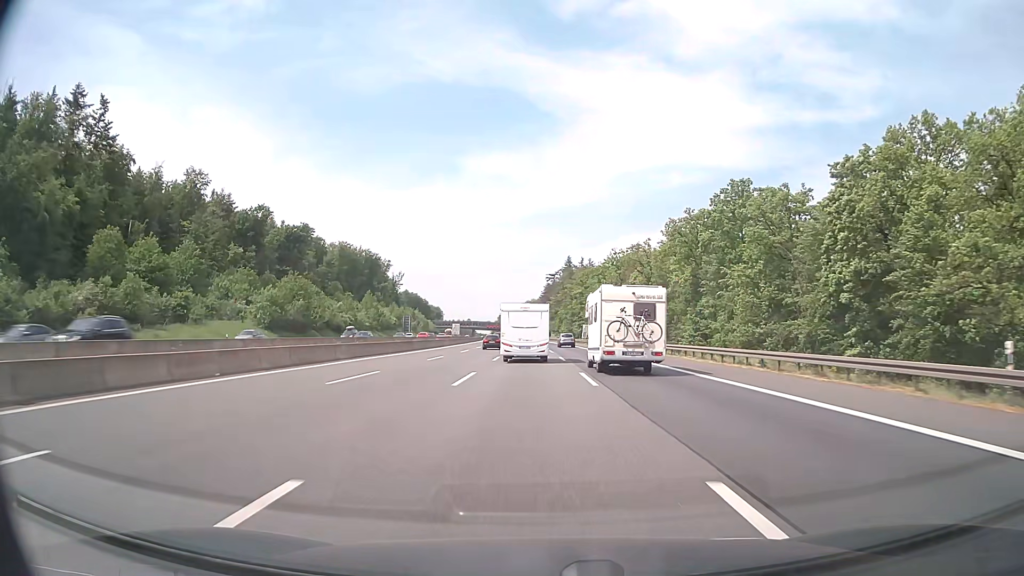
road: motorway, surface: asphalt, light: Day
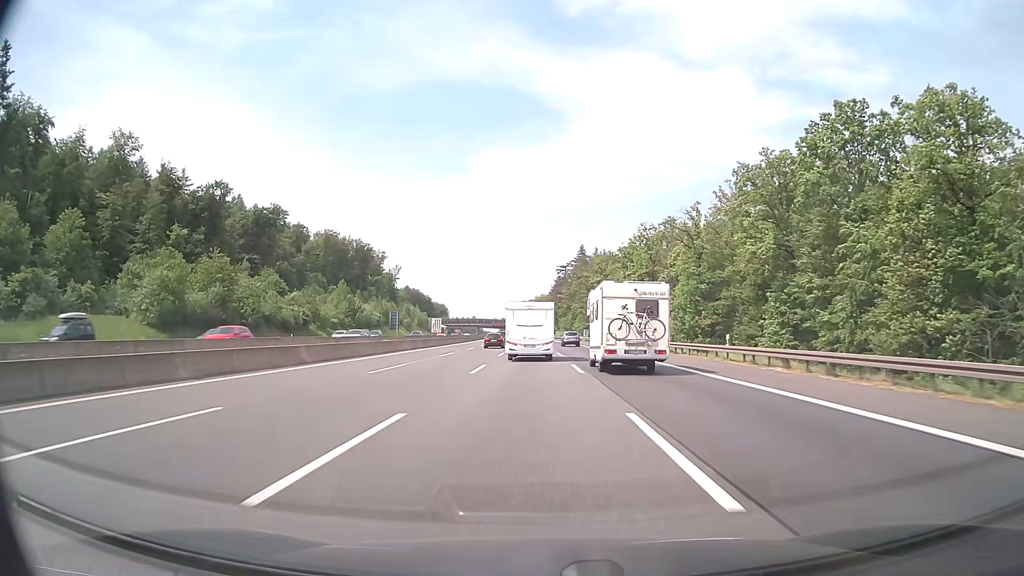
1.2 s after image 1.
(-0.1, +30.8) m; -1°
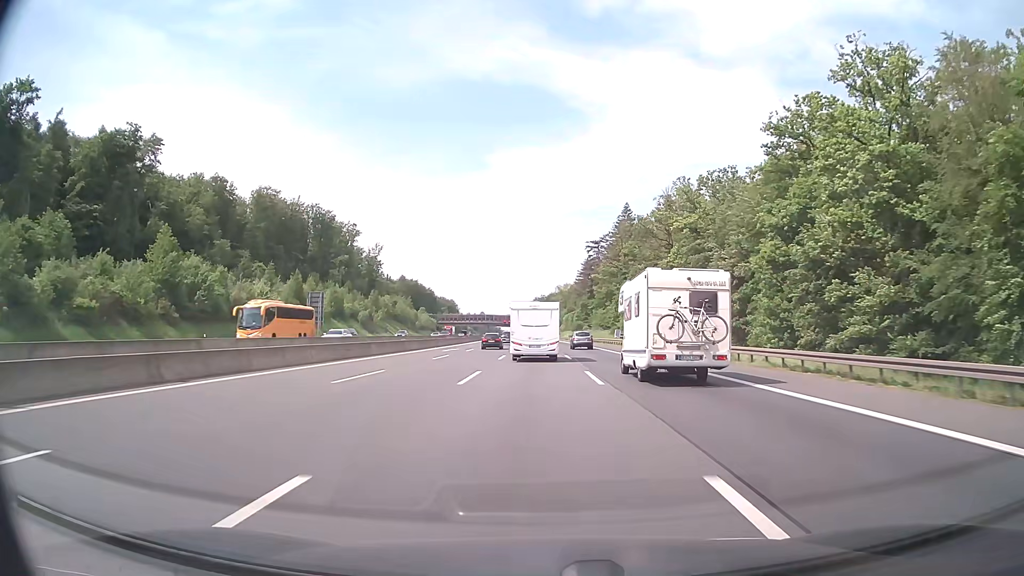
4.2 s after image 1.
(-1.2, +76.7) m; -2°
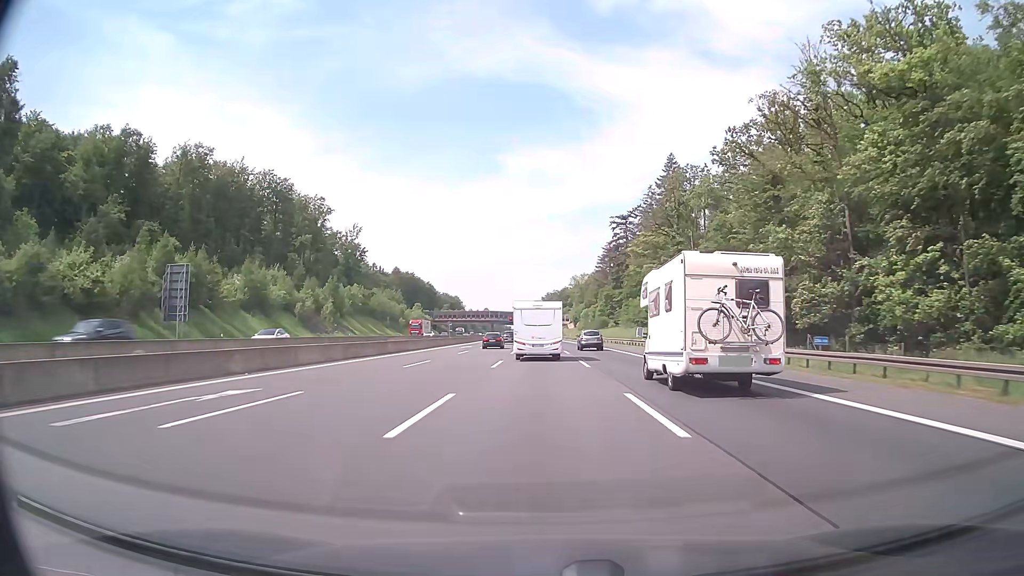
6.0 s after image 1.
(-0.4, +45.1) m; -1°
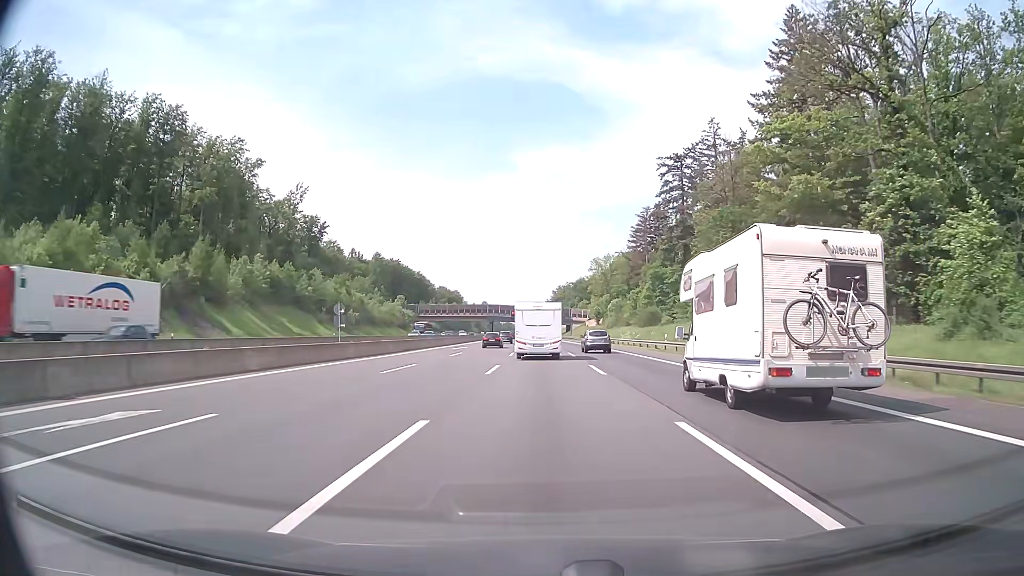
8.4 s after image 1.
(-0.5, +58.5) m; -1°
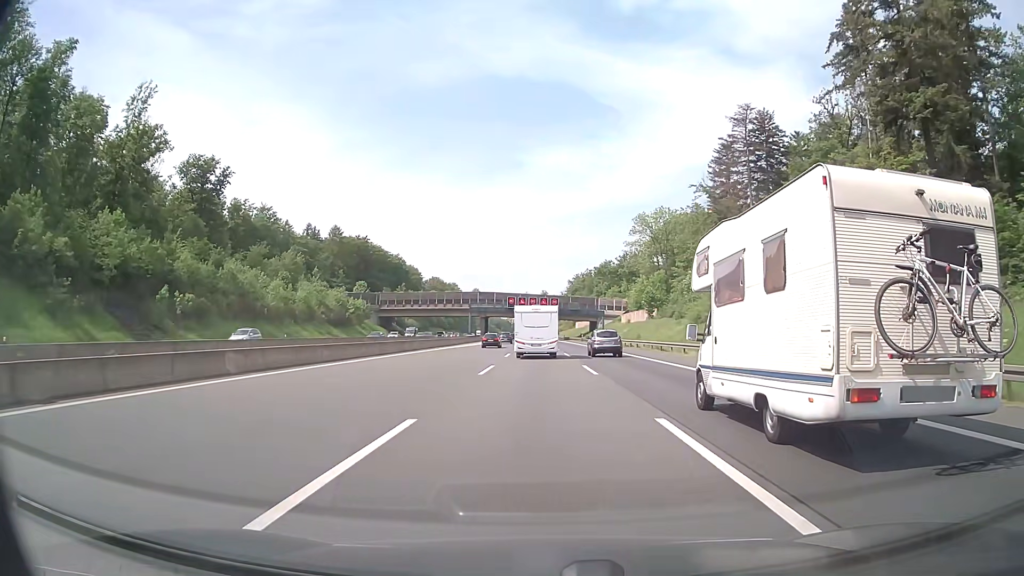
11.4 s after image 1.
(-0.4, +71.5) m; -1°
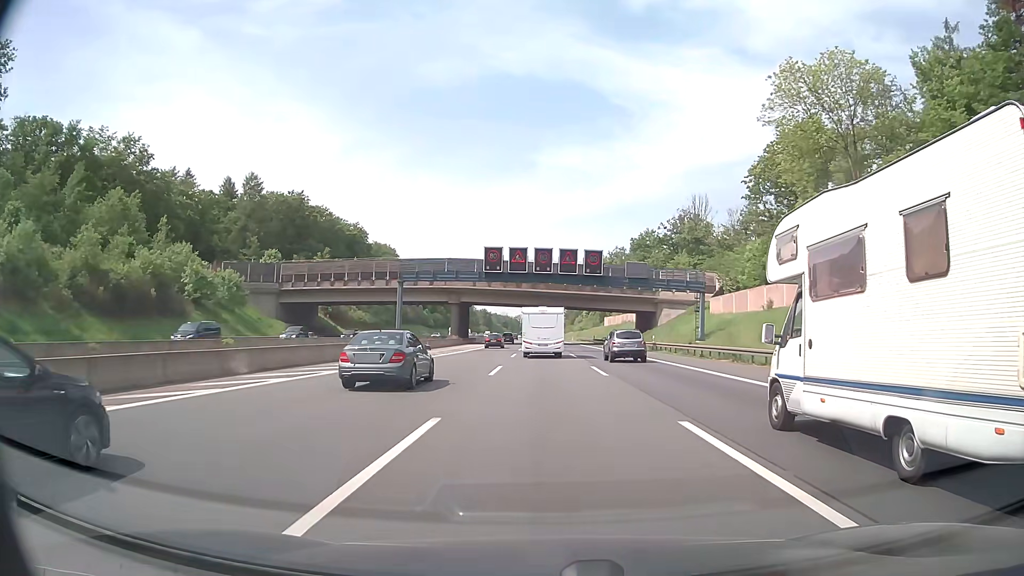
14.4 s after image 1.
(-1.1, +71.5) m; -1°
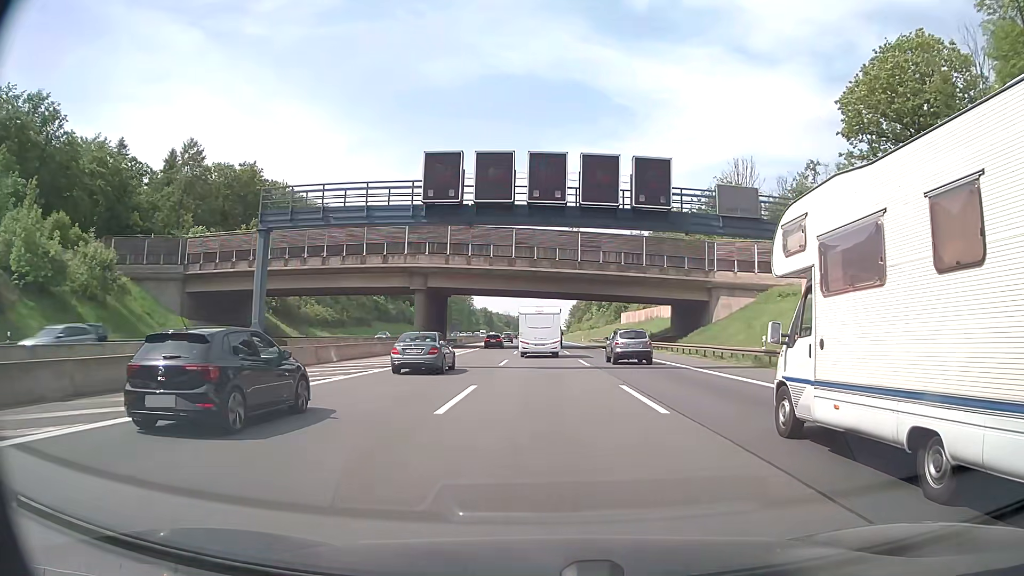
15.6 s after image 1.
(0.0, +28.8) m; 0°
(0, +10) (0, +20) (0, +30) (0, +40) (0, +50) (-1, +60) (-1, +70) (-1, +80) (-1, +90) (-1, +100) m
